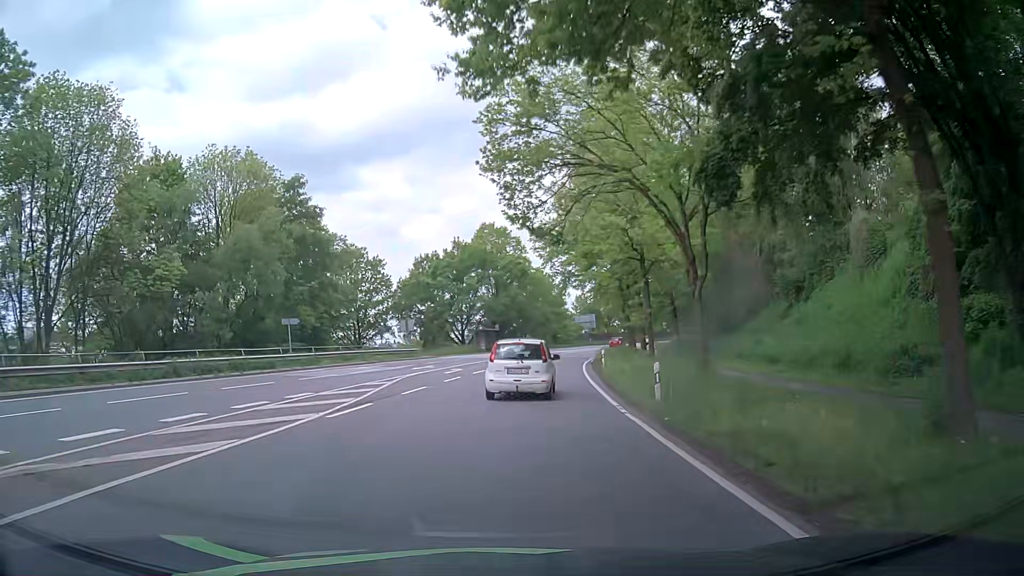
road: primary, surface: asphalt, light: Day
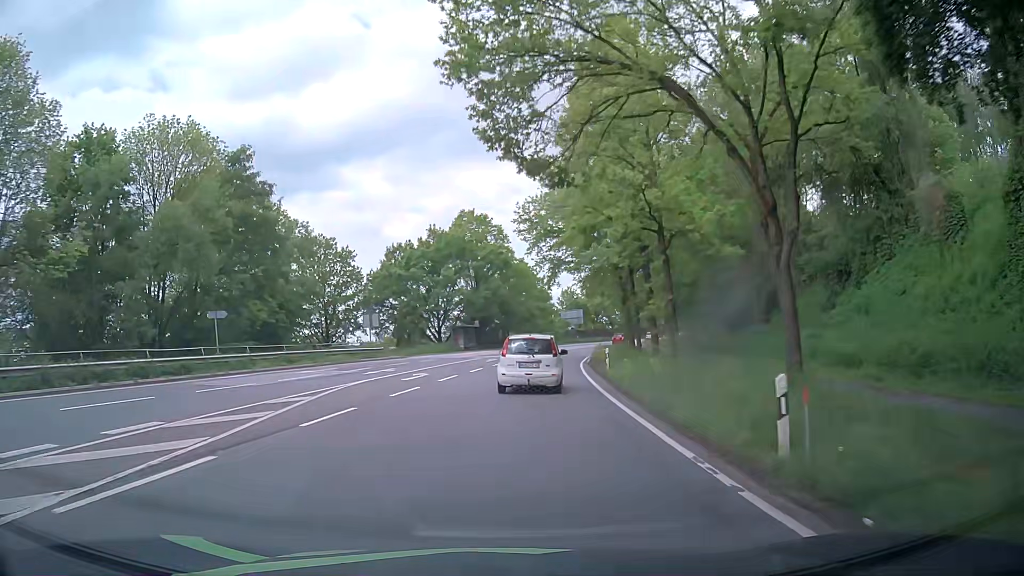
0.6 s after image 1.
(+0.3, +8.0) m; +2°
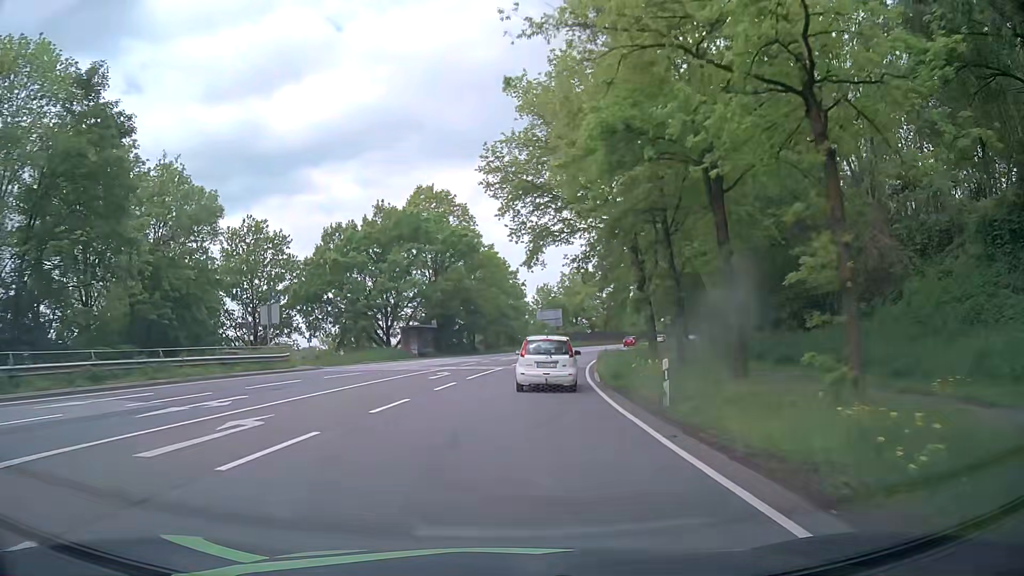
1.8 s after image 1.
(+0.4, +16.1) m; +3°
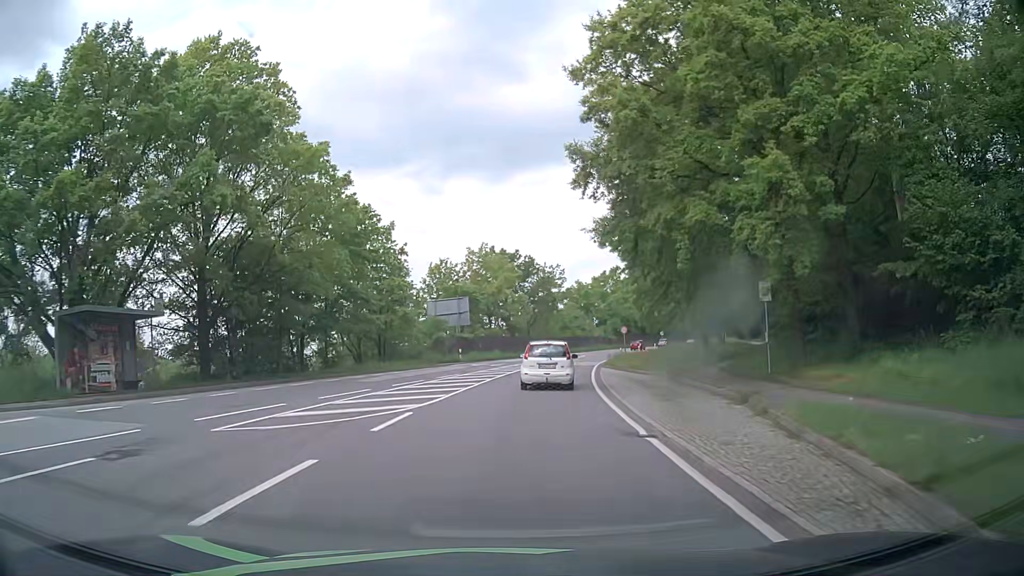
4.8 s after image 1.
(+2.5, +38.7) m; +8°
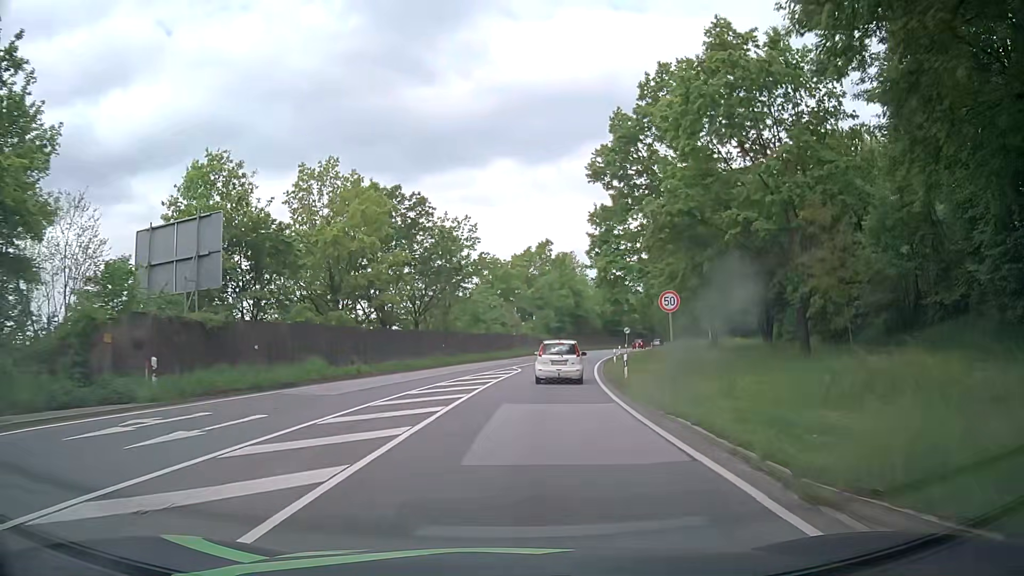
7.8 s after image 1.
(+2.5, +38.3) m; +7°
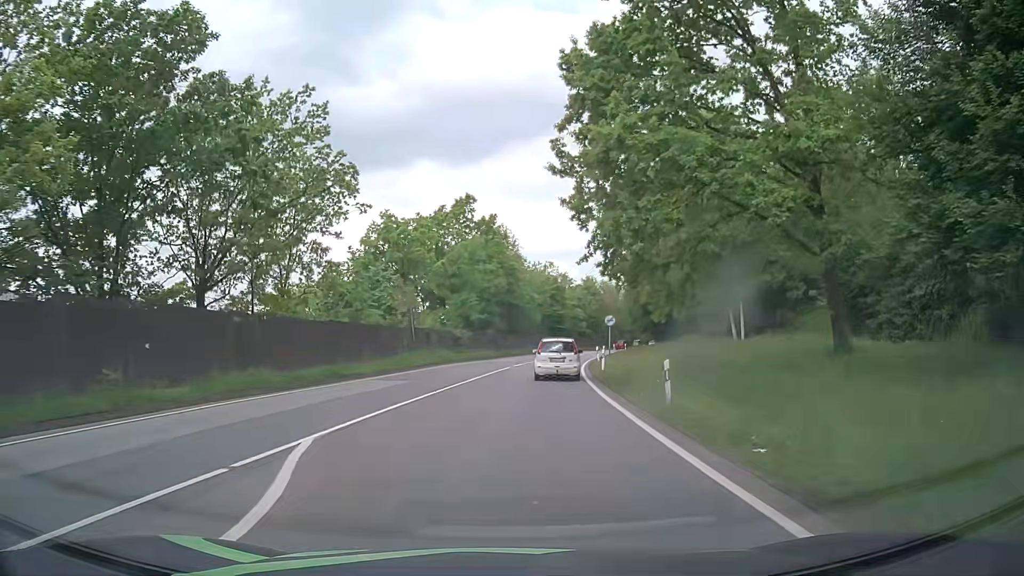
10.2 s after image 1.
(+2.3, +31.1) m; +7°
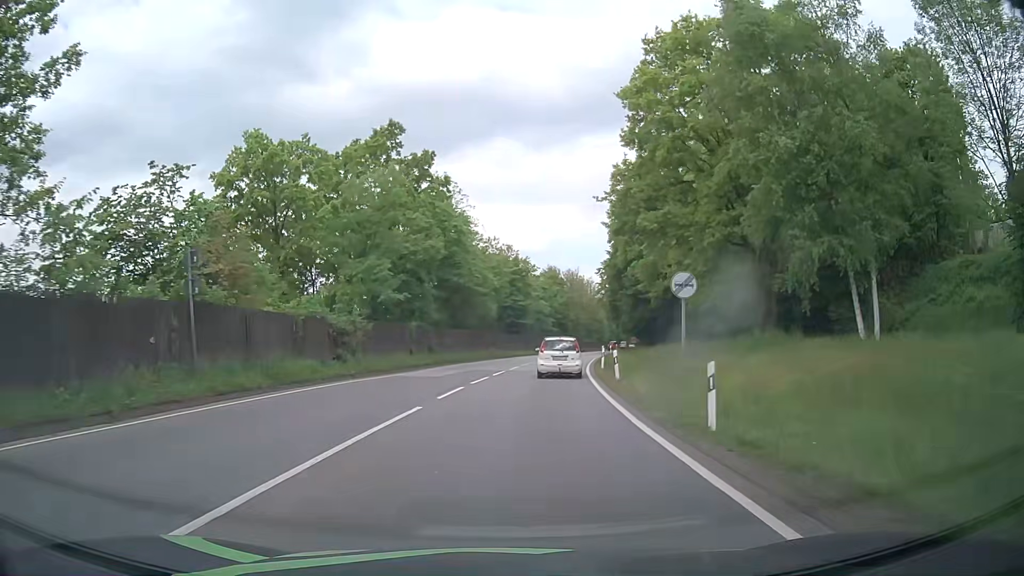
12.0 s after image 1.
(+1.0, +23.5) m; +5°
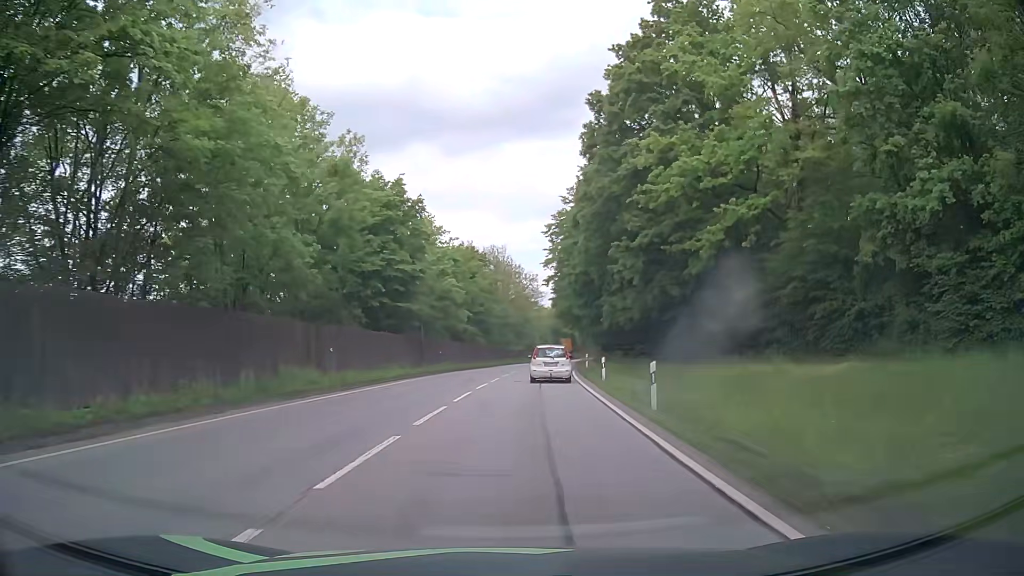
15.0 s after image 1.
(+2.3, +38.7) m; +7°
(0, +10) (+1, +20) (+2, +30) (+2, +40) (+3, +50) (+5, +60) (+6, +70) (+7, +80) (+8, +90) (+9, +100) m
